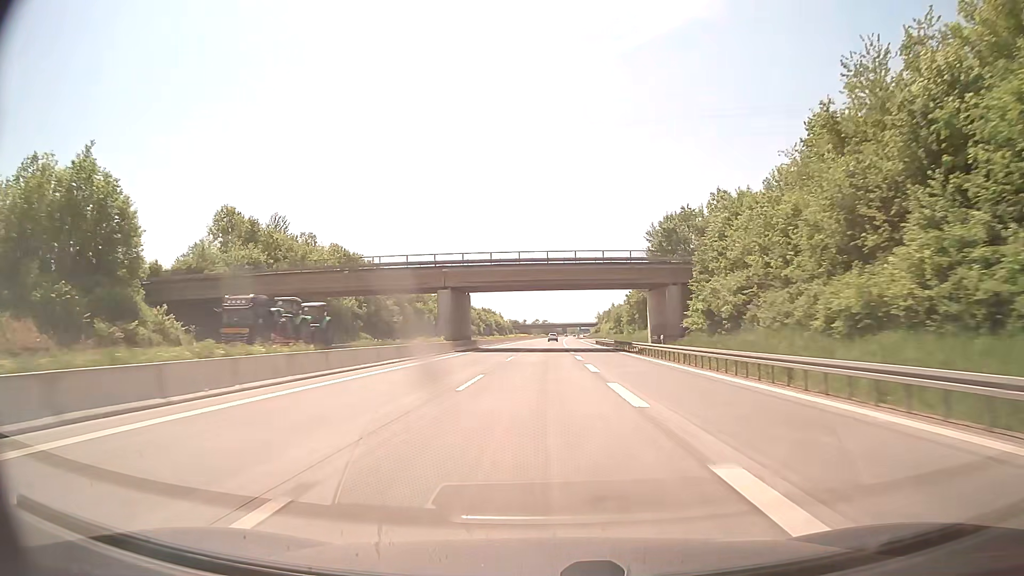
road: motorway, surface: concrete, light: Day
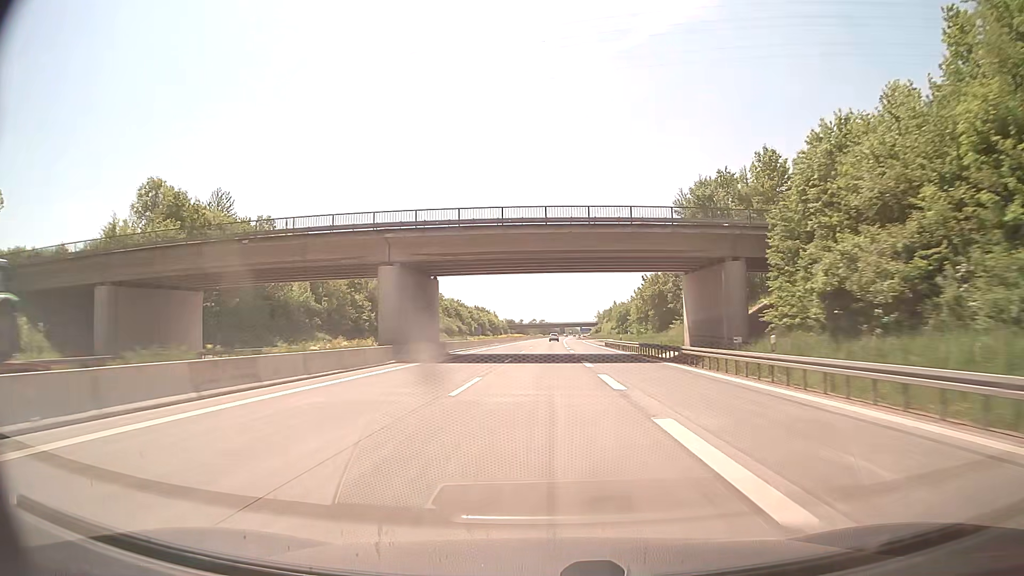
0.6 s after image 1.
(0.0, +19.8) m; 0°
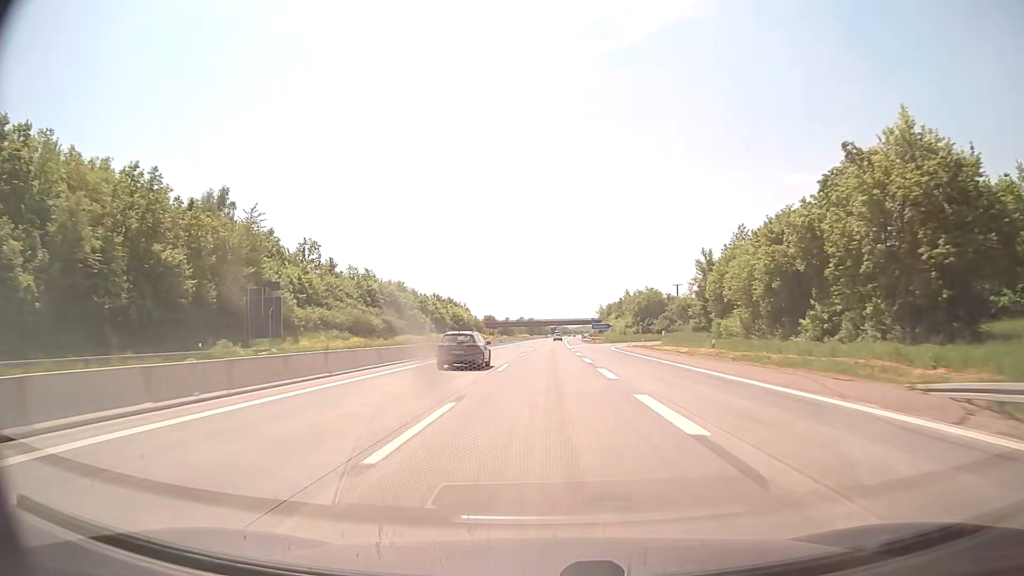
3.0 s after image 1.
(+0.5, +79.3) m; +1°
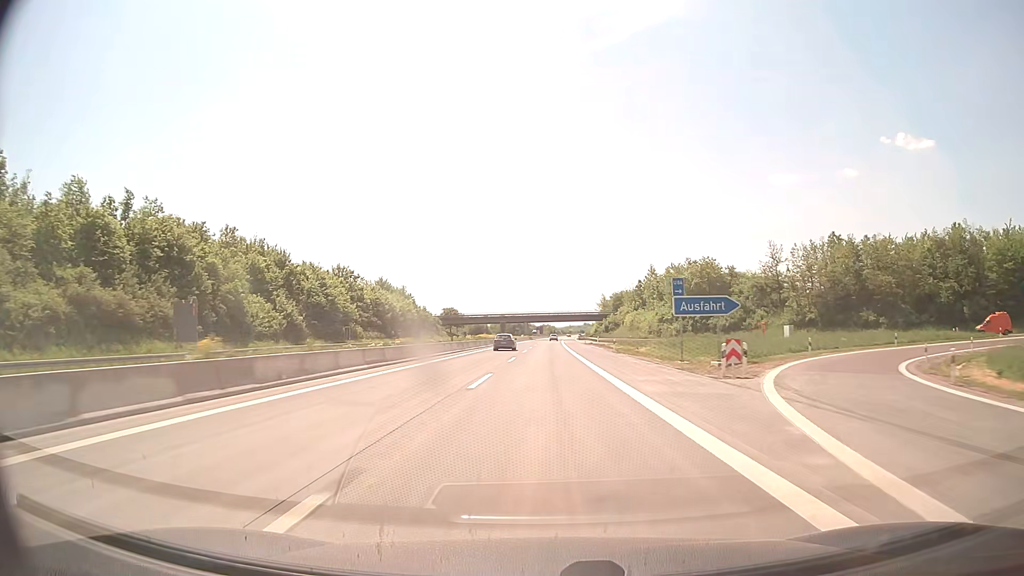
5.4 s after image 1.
(+0.9, +79.3) m; +1°
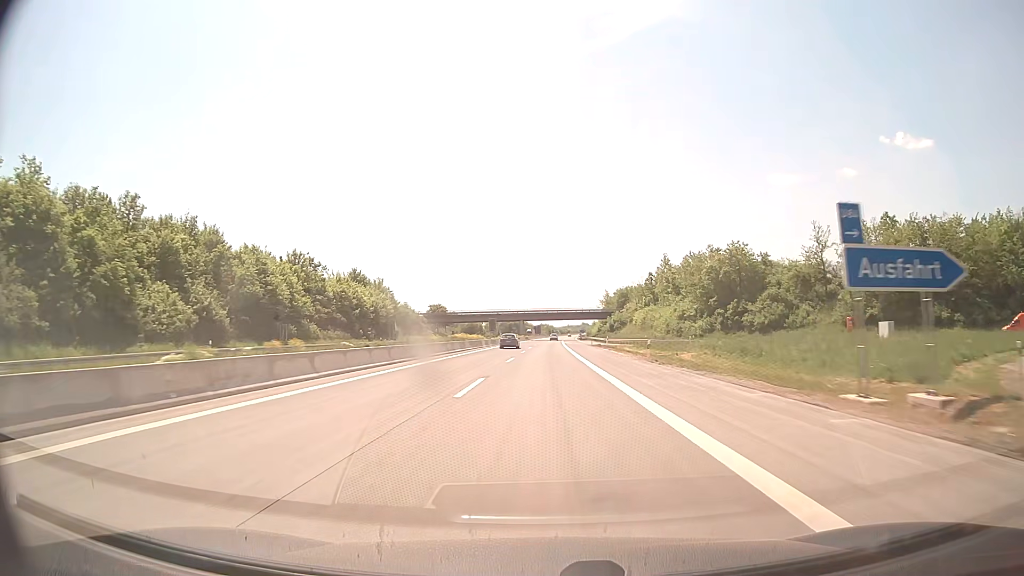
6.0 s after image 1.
(0.0, +19.8) m; 0°
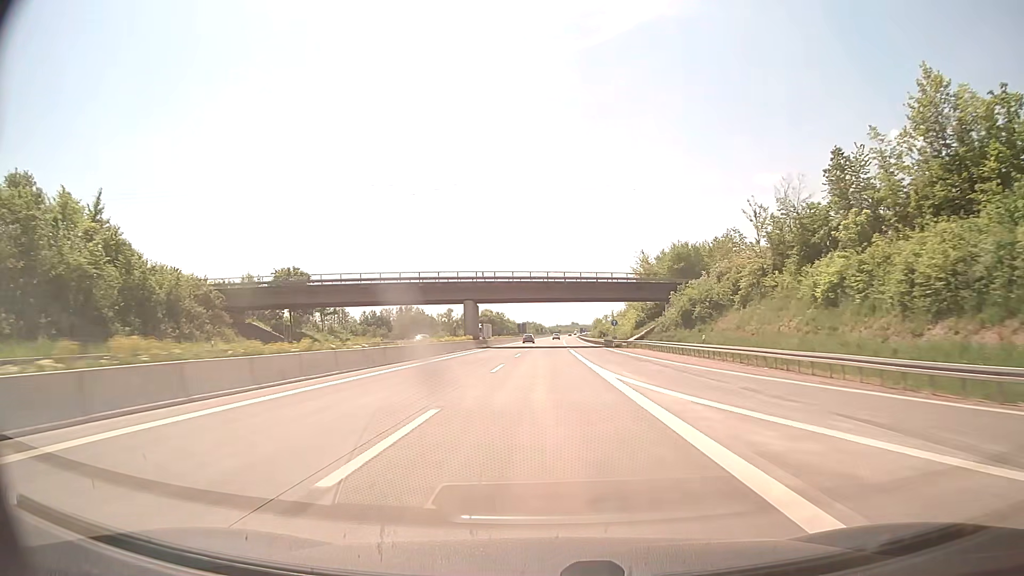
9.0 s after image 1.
(+0.7, +99.2) m; +1°
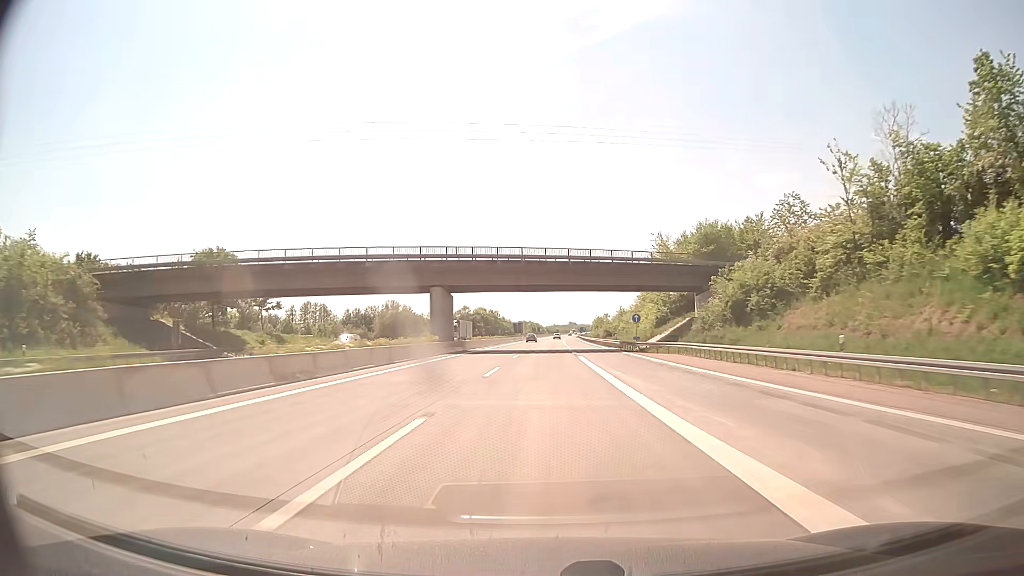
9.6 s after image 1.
(0.0, +19.9) m; 0°
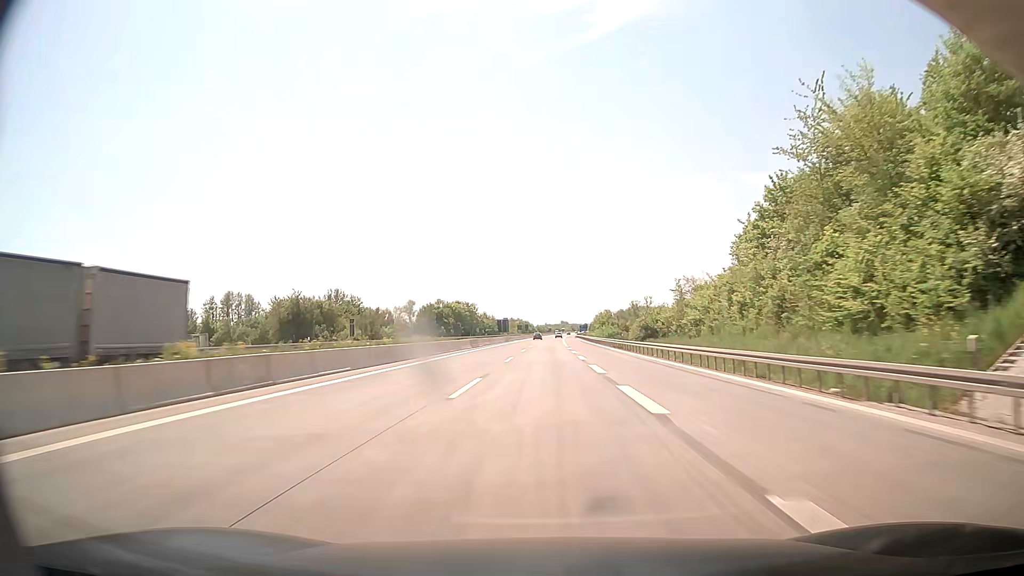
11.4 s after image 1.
(+0.4, +59.6) m; +1°
(0, +10) (0, +20) (0, +30) (0, +40) (0, +50) (0, +60) (0, +70) (+1, +80) (+1, +90) (+1, +100) m
